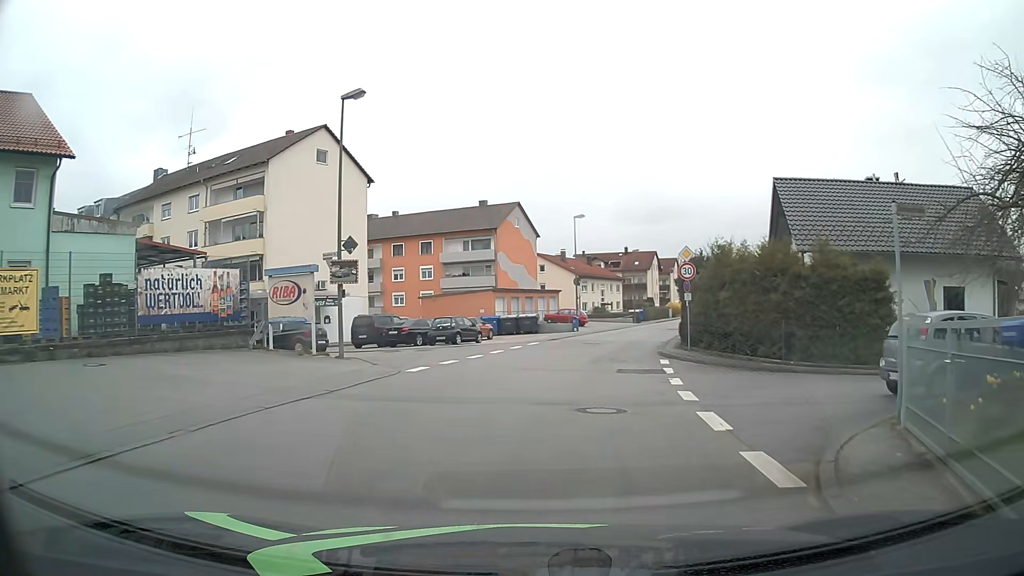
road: unclassified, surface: asphalt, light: Day
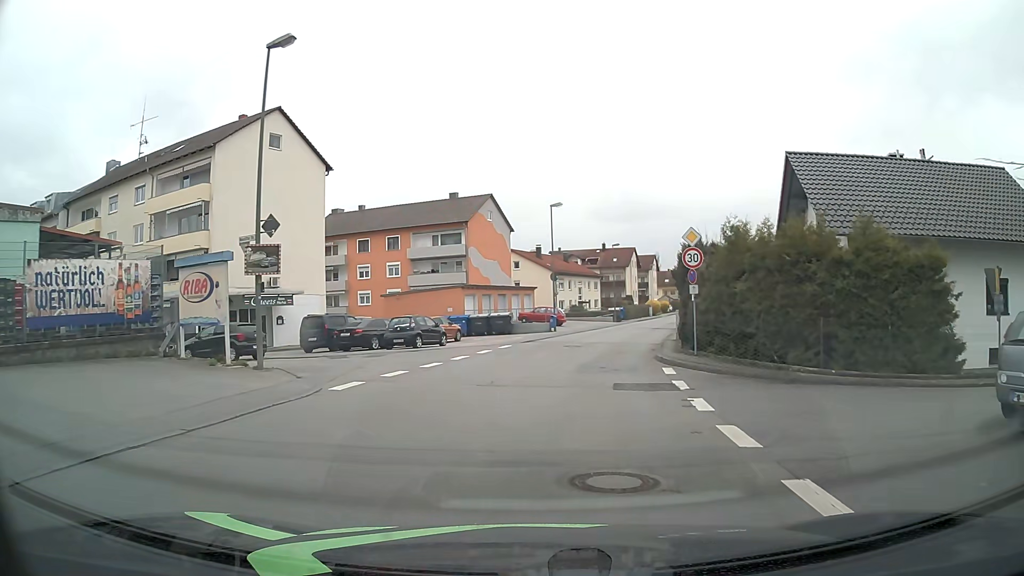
(+0.1, +4.5) m; +2°
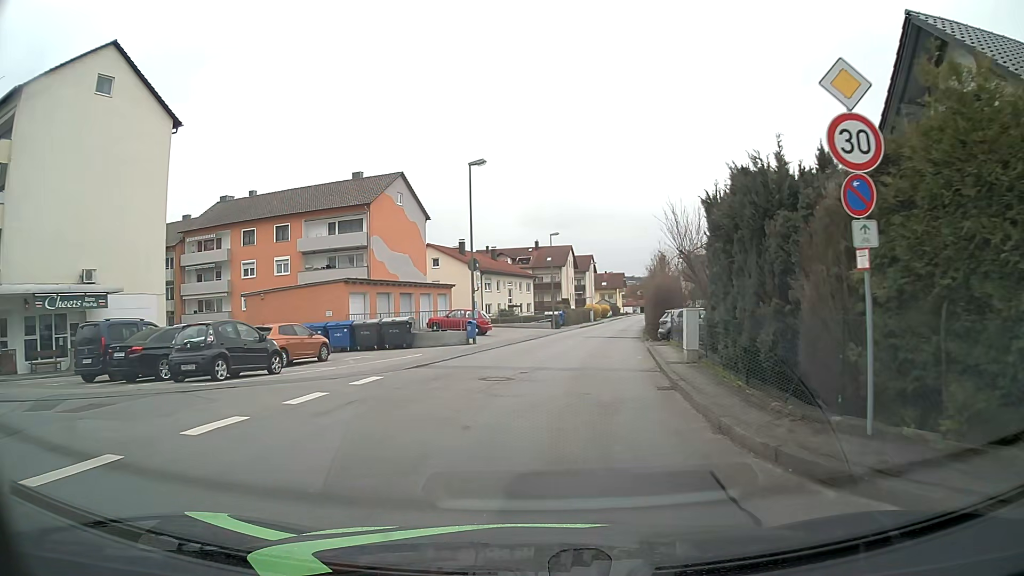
(+0.6, +13.3) m; +6°
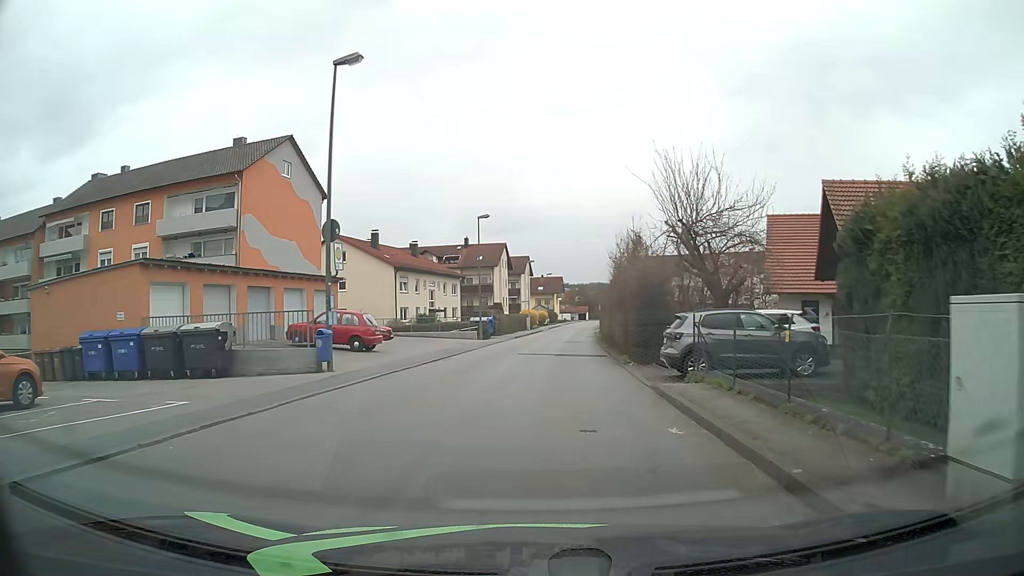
(+0.5, +13.3) m; +5°
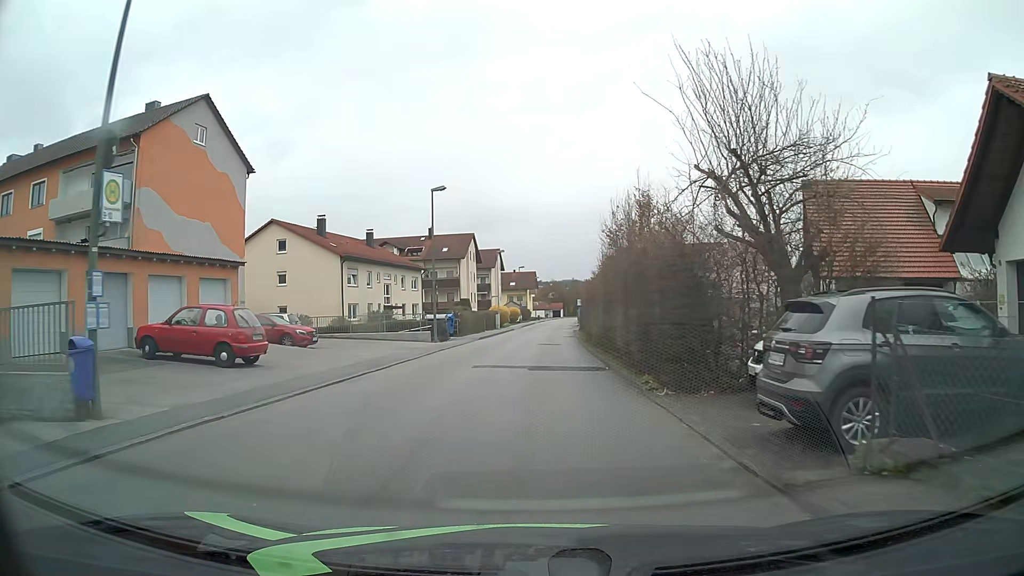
(+0.2, +8.9) m; +2°
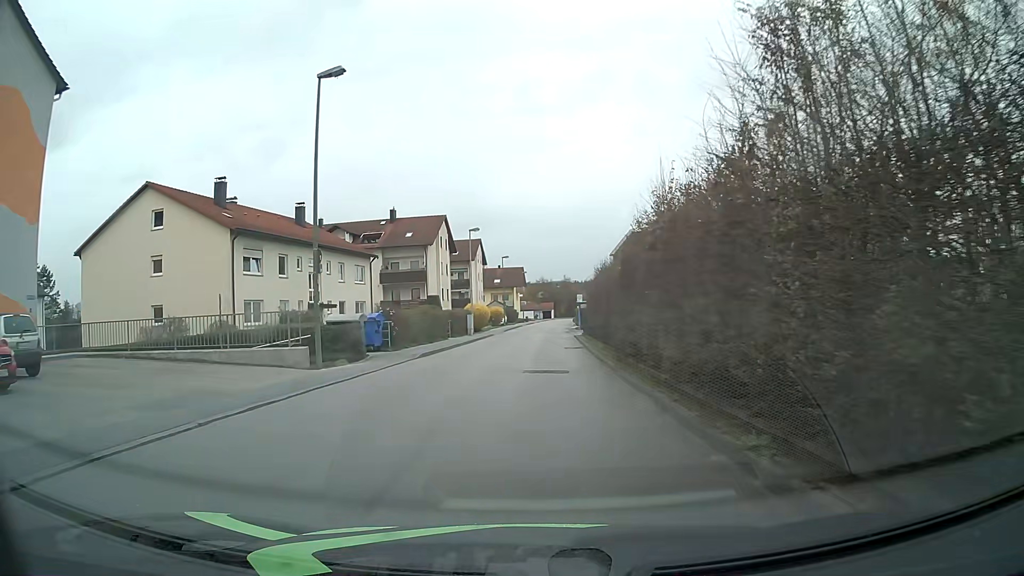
(+0.4, +18.0) m; +2°
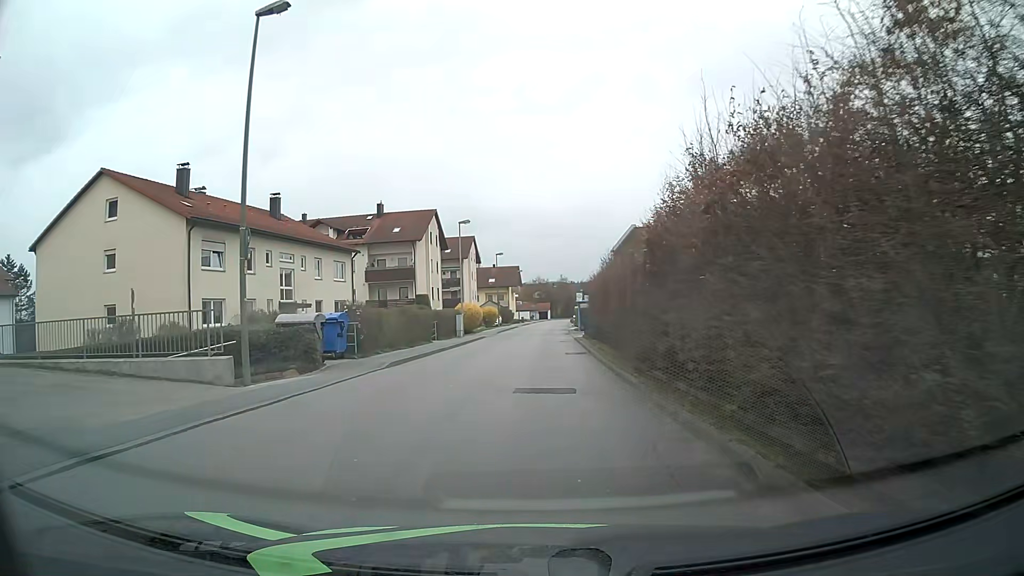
(0.0, +4.5) m; 0°
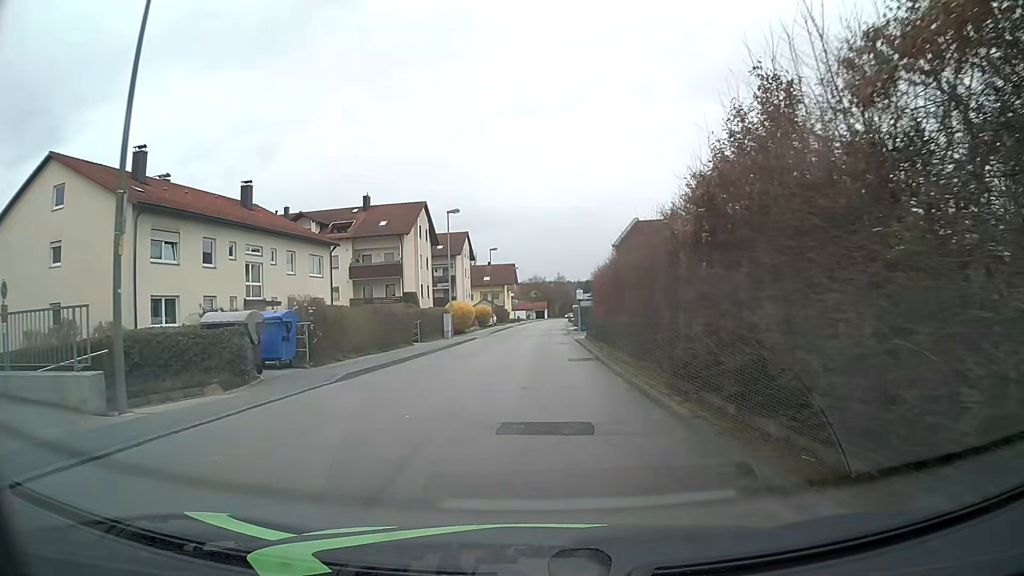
(0.0, +4.5) m; 0°
(0, +10) (0, +20) (0, +30) (0, +40) (+1, +50) (+1, +60) (+1, +70) (+2, +80) (+2, +90) (+3, +100) m
